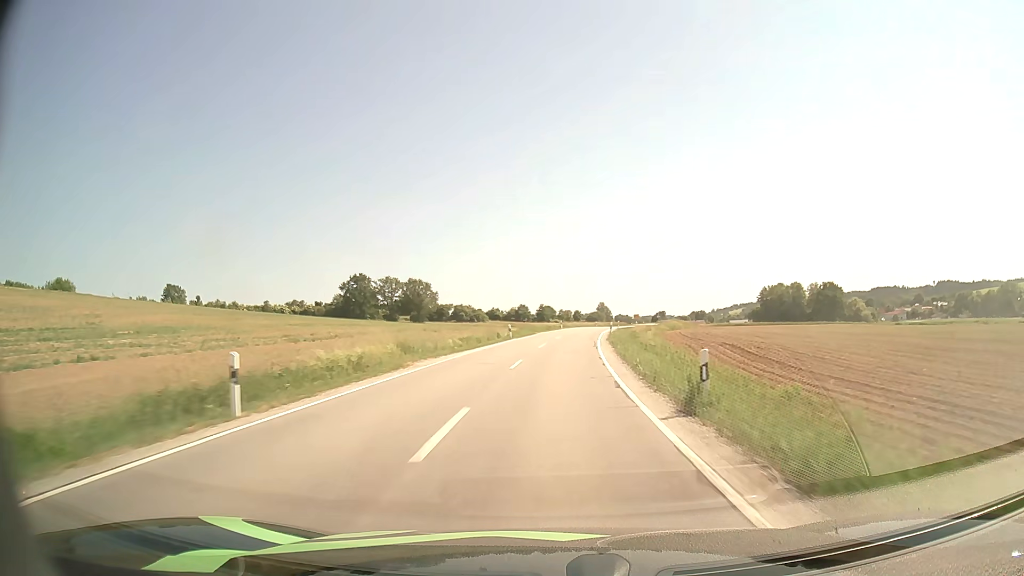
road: secondary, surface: asphalt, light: Day
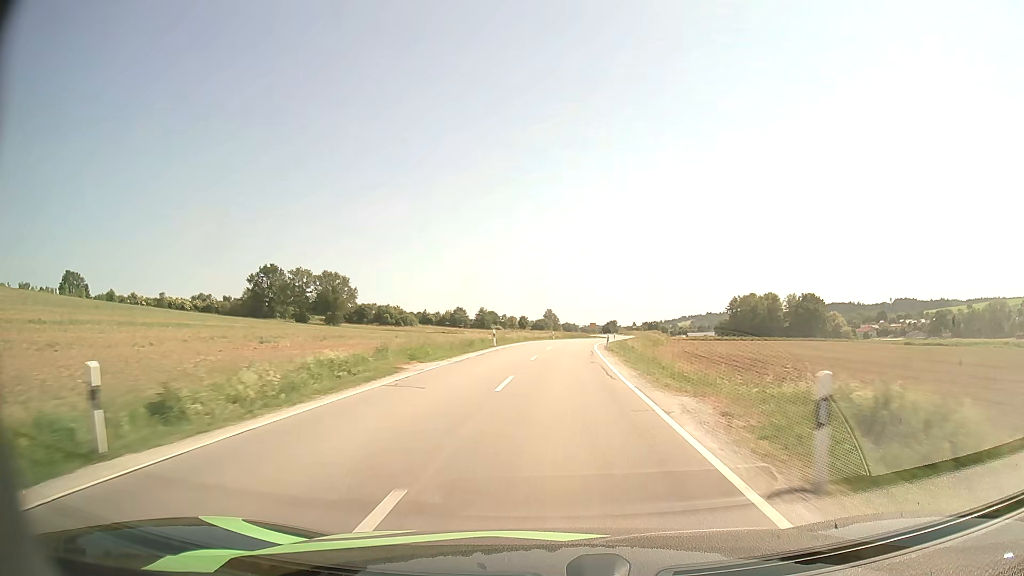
(+1.5, +41.2) m; +4°
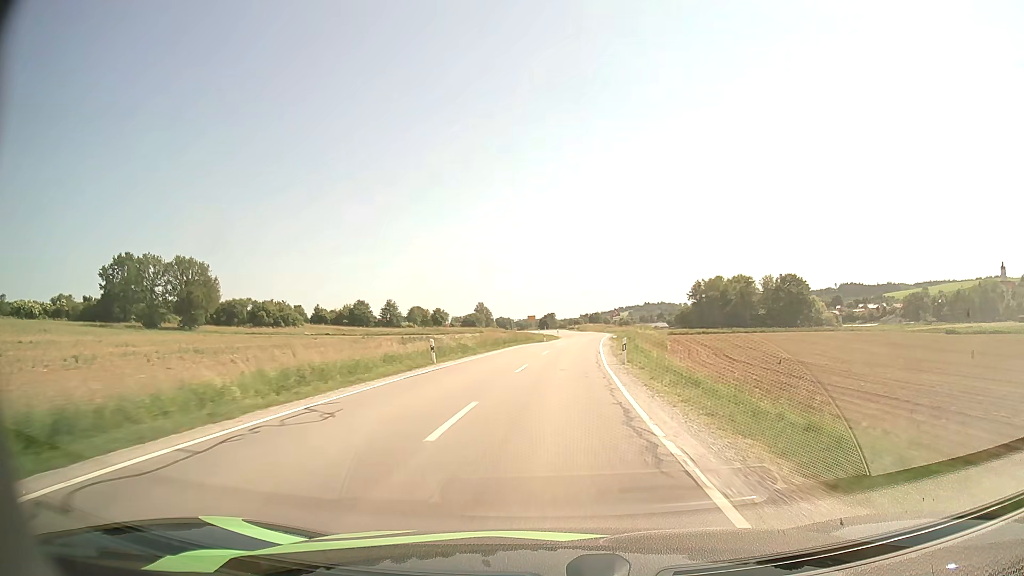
(+2.5, +52.8) m; +6°
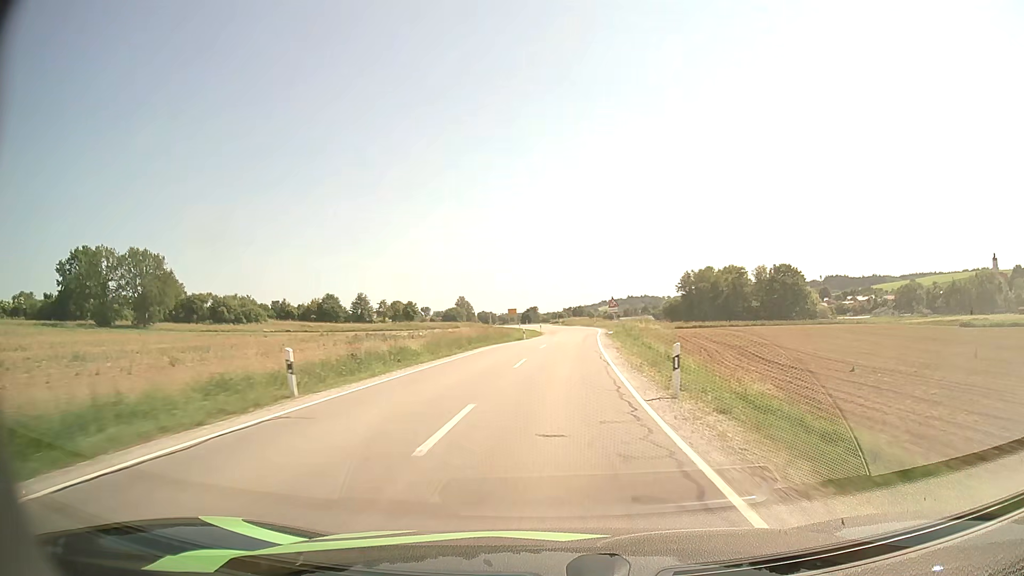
(+0.2, +12.7) m; +1°
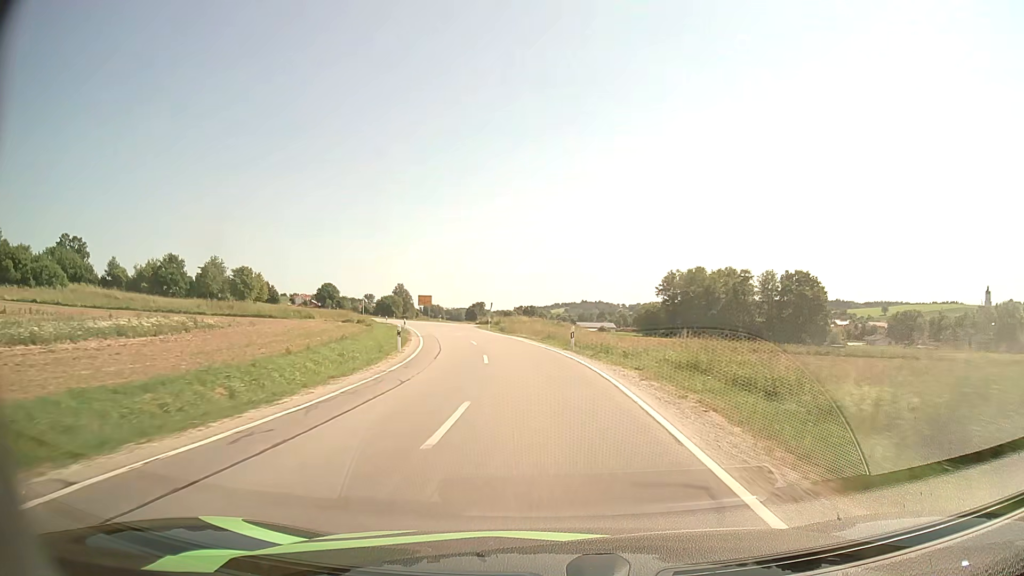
(+2.9, +58.9) m; +4°
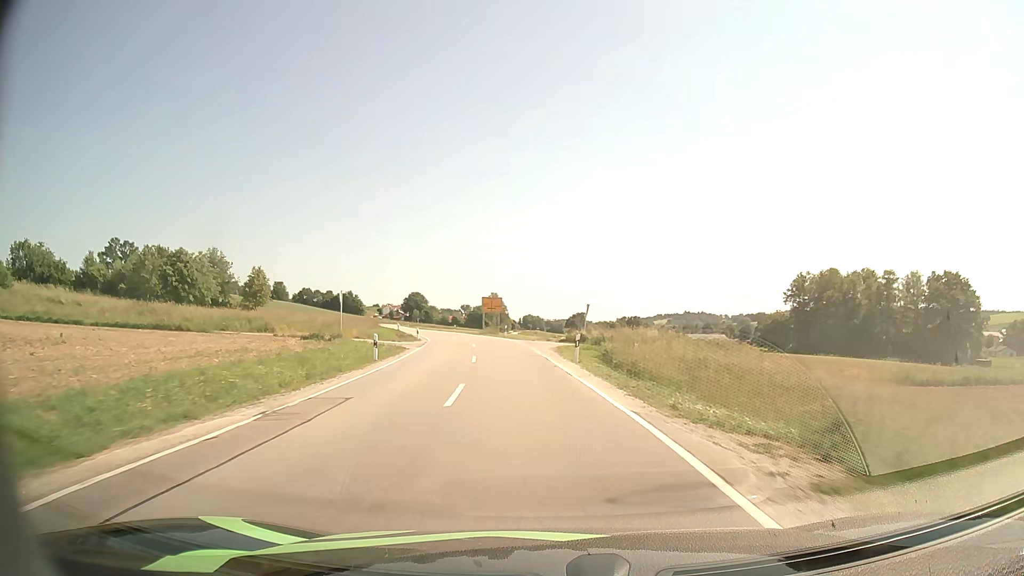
(-2.1, +33.0) m; -8°
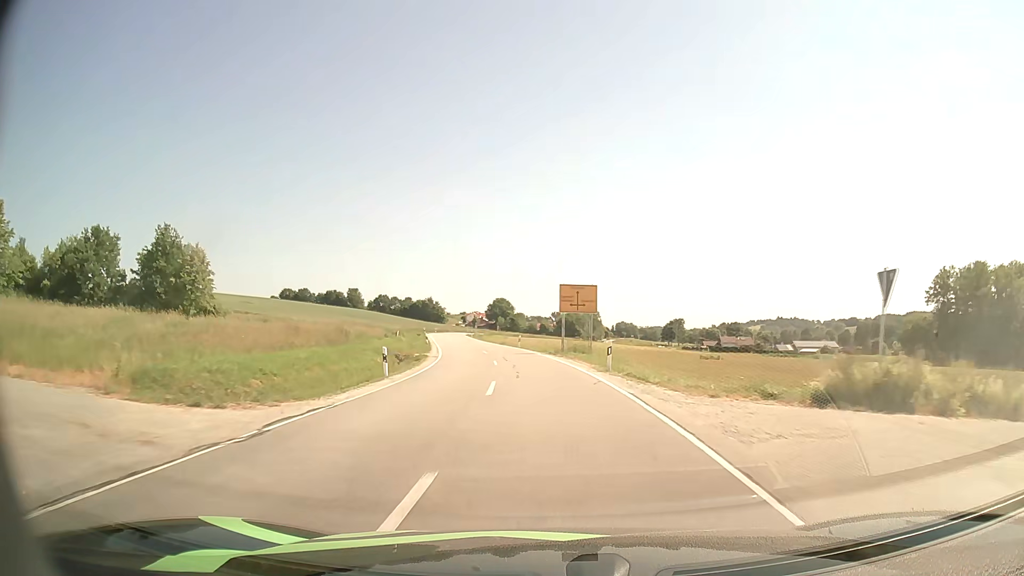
(-2.4, +32.6) m; -8°
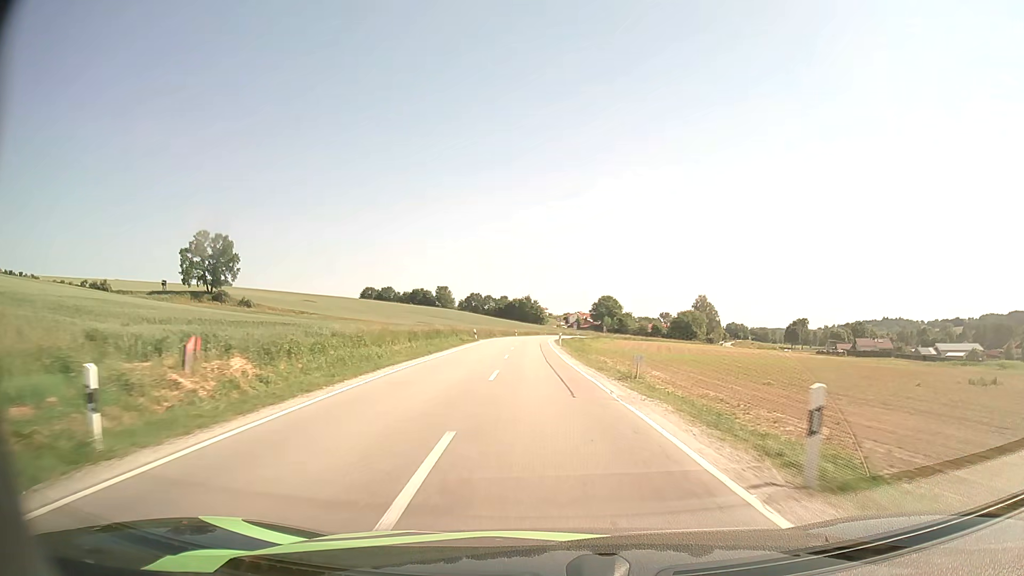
(-3.6, +46.0) m; -9°
(0, +10) (-1, +20) (-1, +30) (-1, +40) (-2, +50) (-2, +60) (-2, +70) (-2, +80) (-2, +90) (-2, +100) m
